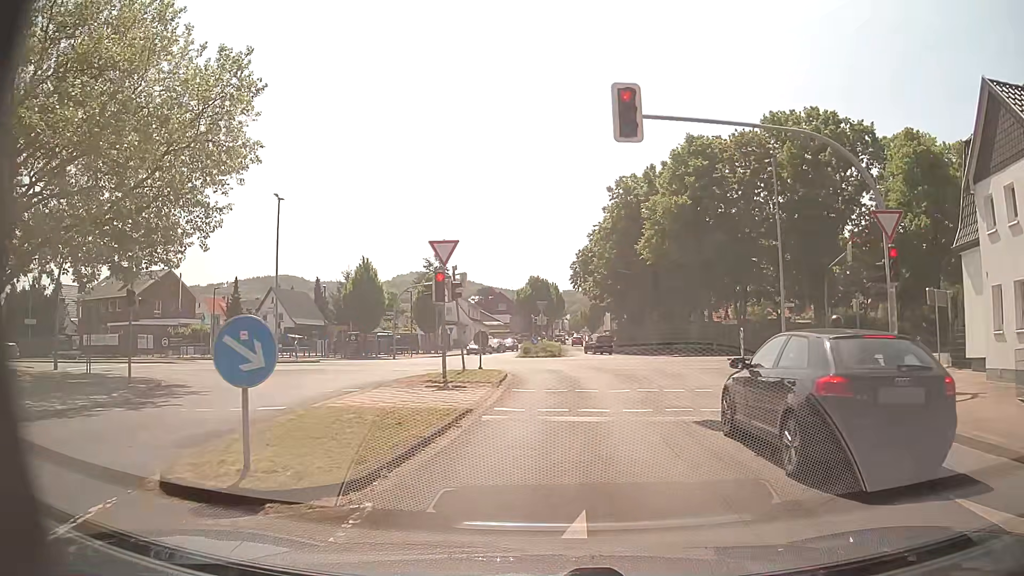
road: unclassified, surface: asphalt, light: Day
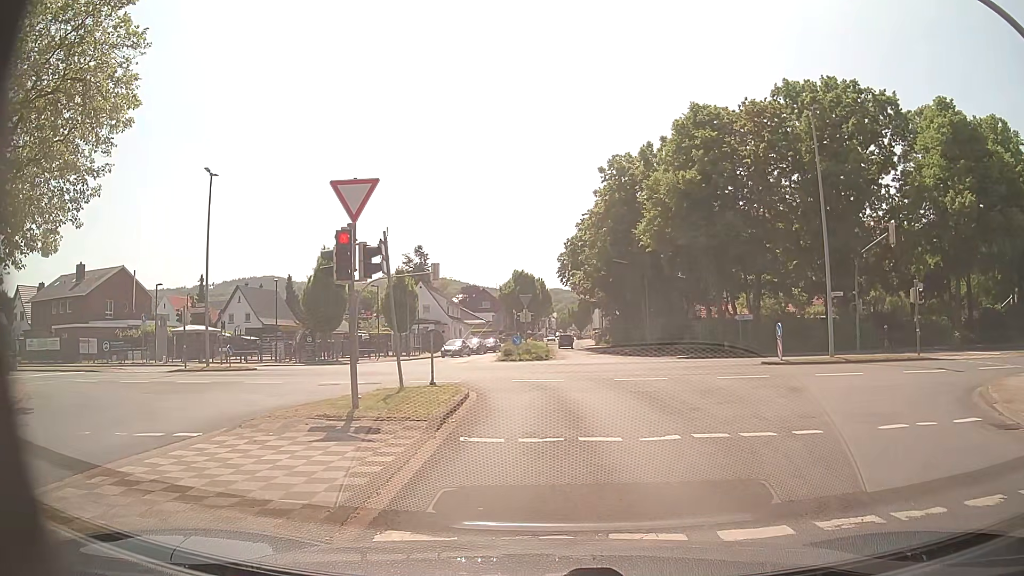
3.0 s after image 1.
(0.0, +7.0) m; +1°
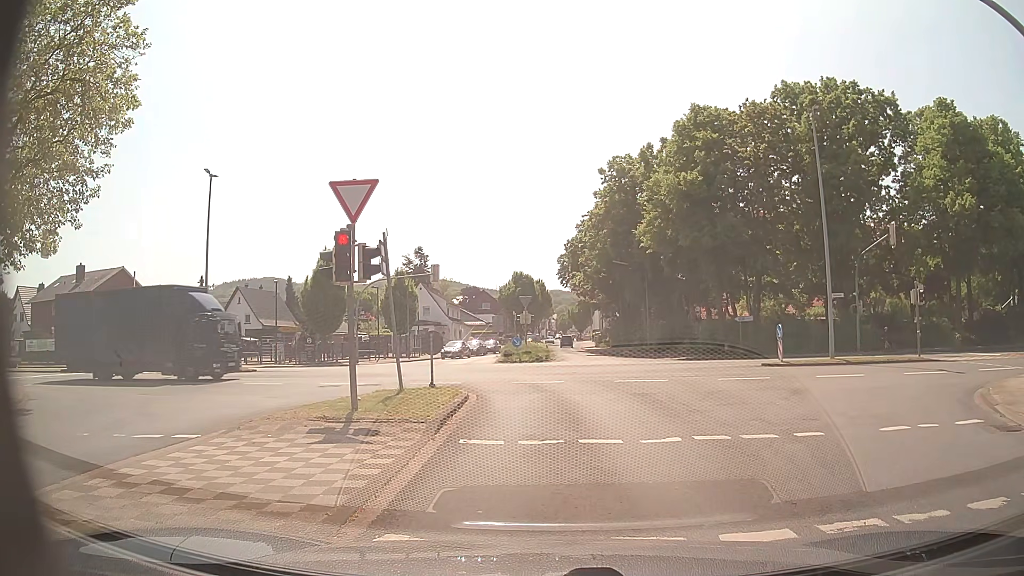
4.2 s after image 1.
(0.0, +0.1) m; 0°
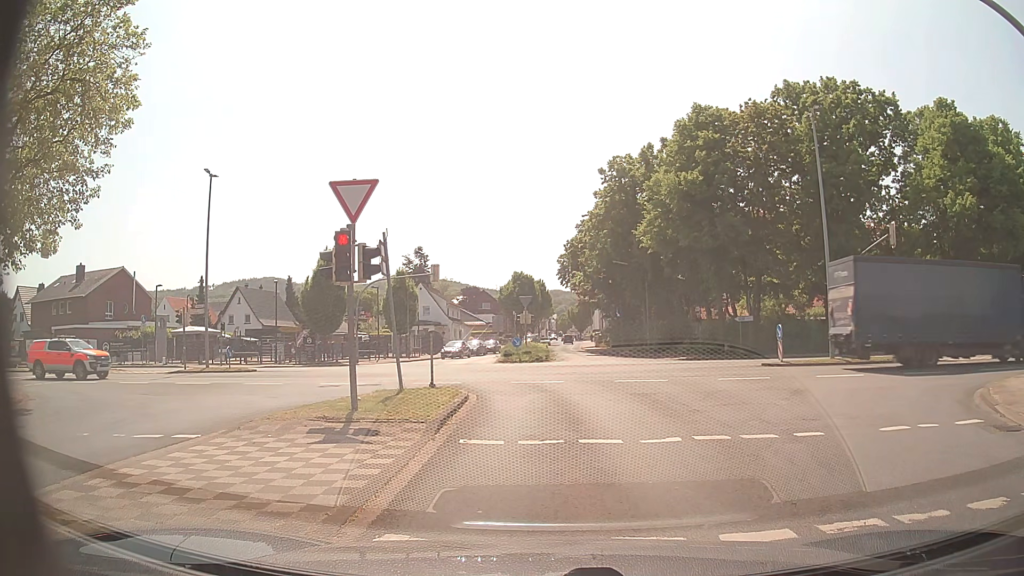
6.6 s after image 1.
(0.0, 0.0) m; 0°
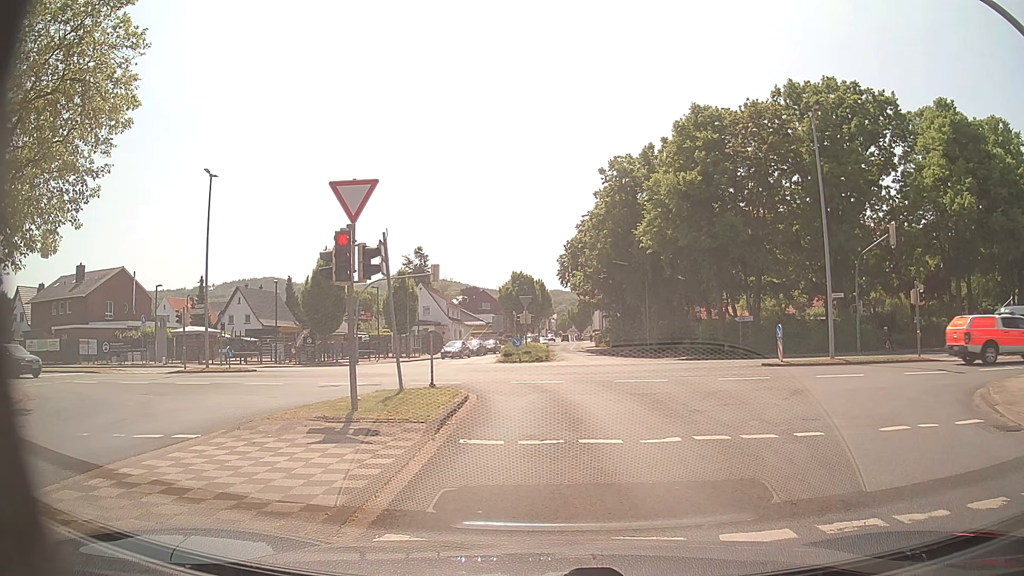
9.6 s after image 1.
(0.0, 0.0) m; 0°
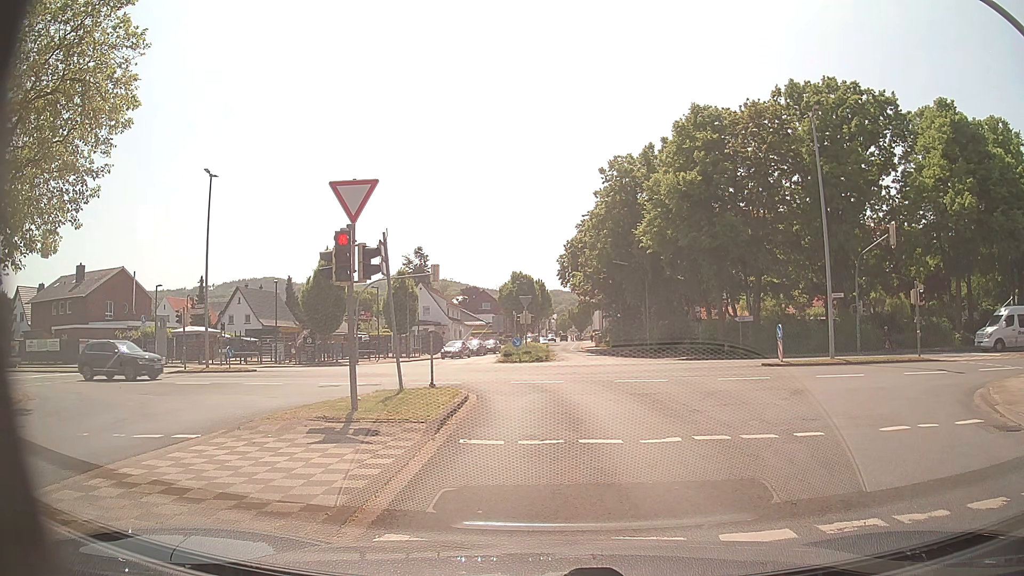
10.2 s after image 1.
(0.0, 0.0) m; 0°
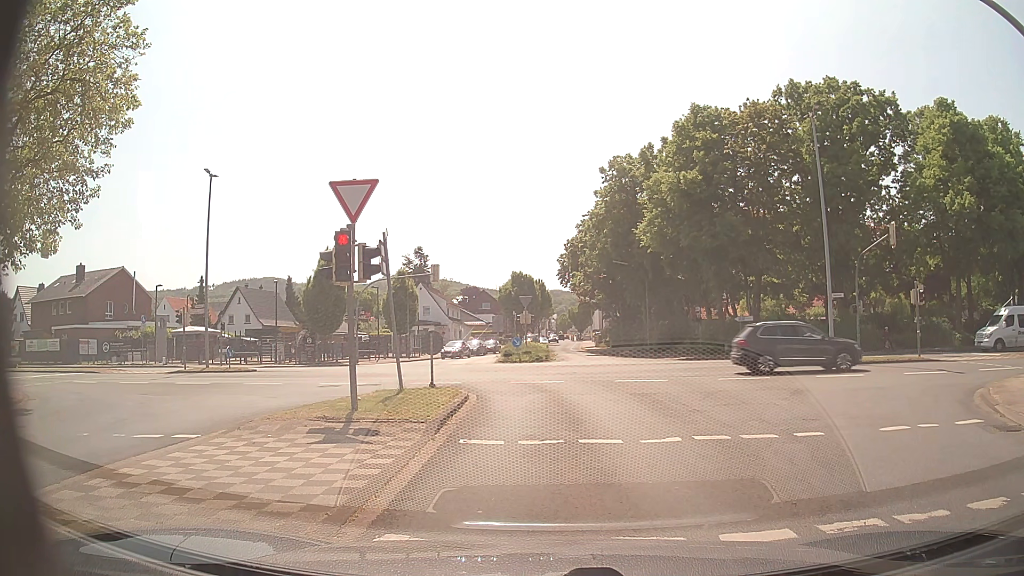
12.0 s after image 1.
(0.0, 0.0) m; 0°
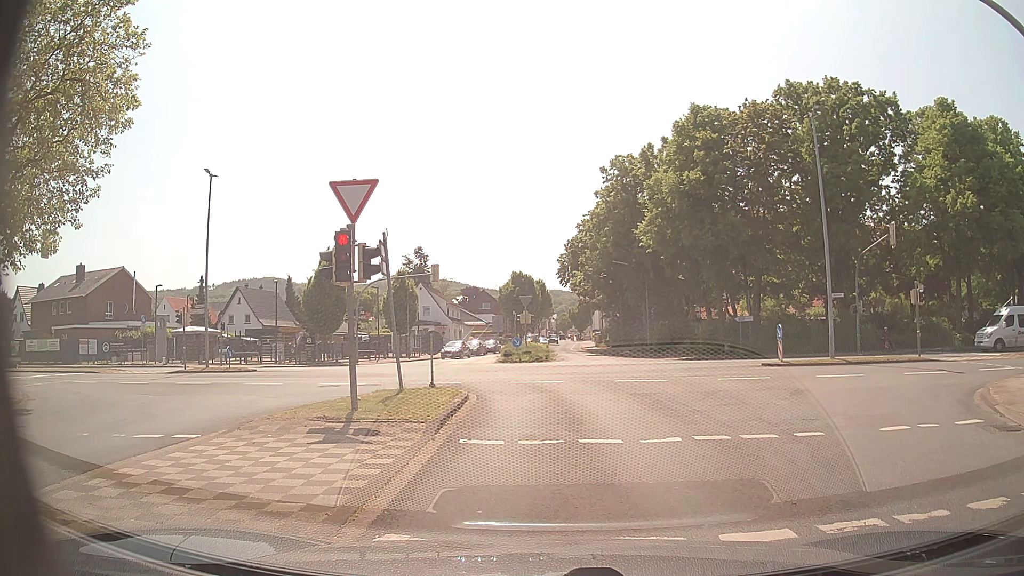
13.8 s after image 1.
(0.0, 0.0) m; 0°
(0, +10) (-1, +20) (-4, +29) (-12, +35) (-22, +38) (-32, +38) (-42, +37) (-52, +37) (-62, +36) (-72, +36) m
